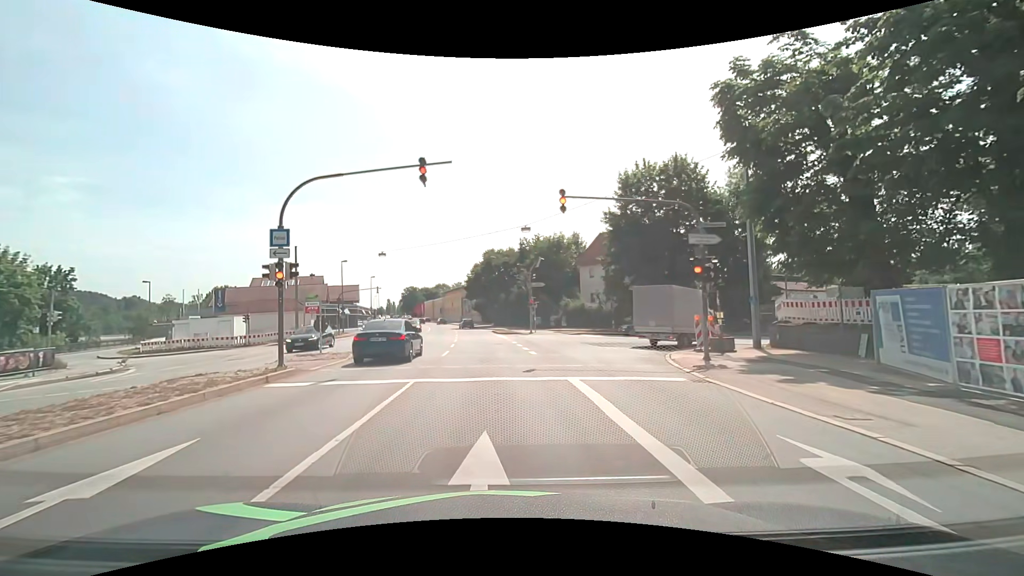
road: primary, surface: asphalt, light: Day
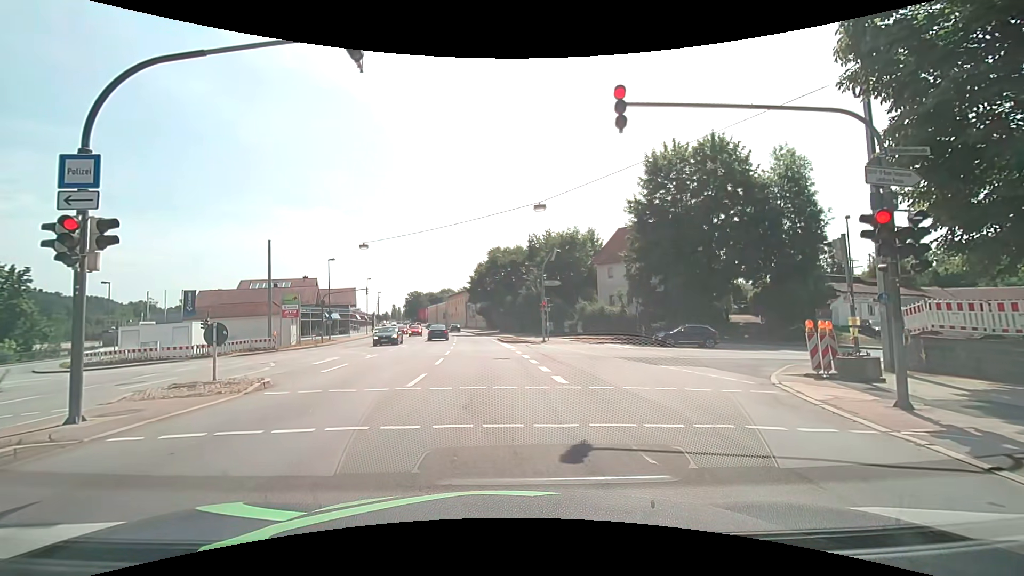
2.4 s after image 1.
(0.0, +7.2) m; -1°
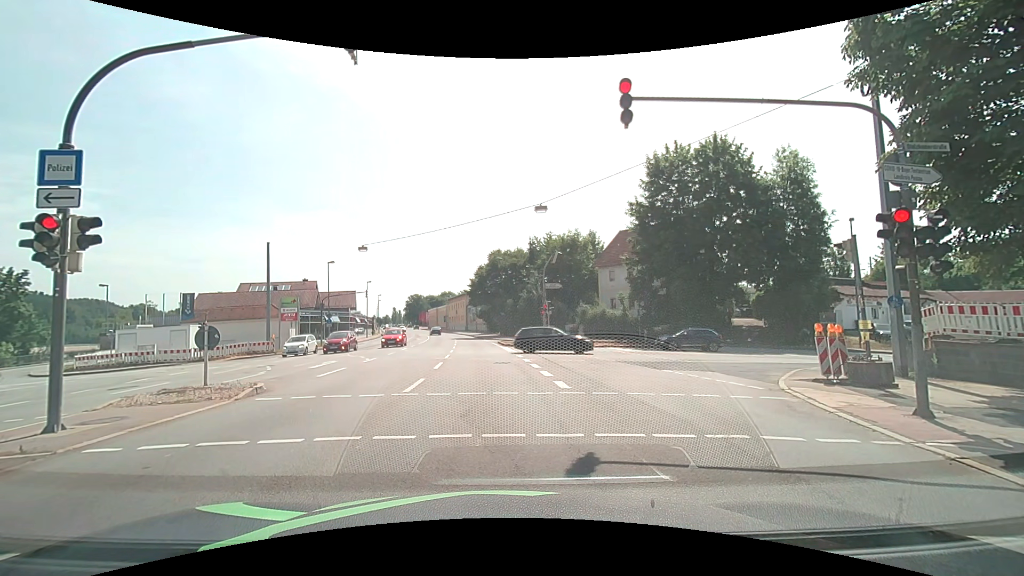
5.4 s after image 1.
(0.0, +0.4) m; 0°
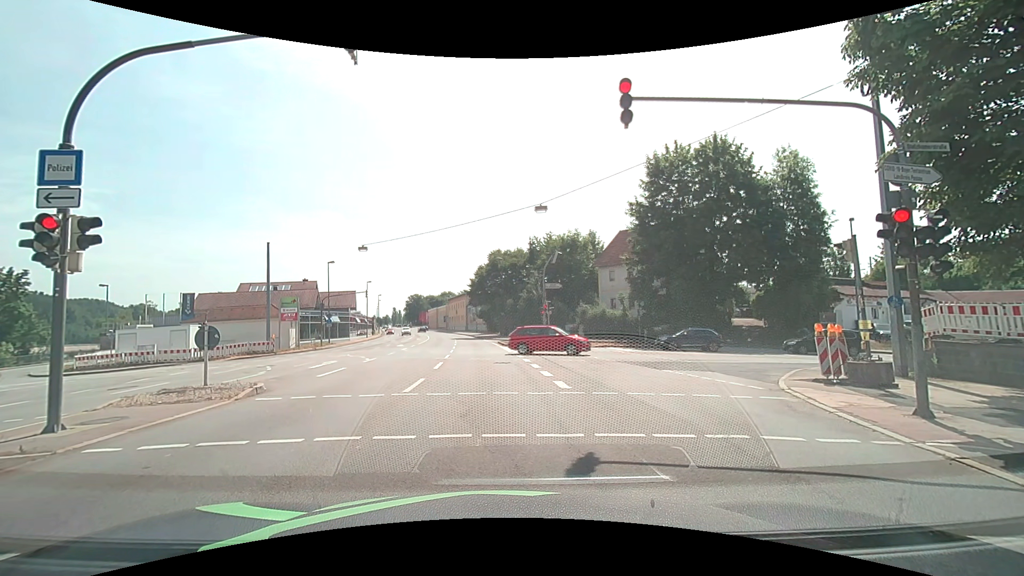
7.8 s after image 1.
(0.0, 0.0) m; 0°
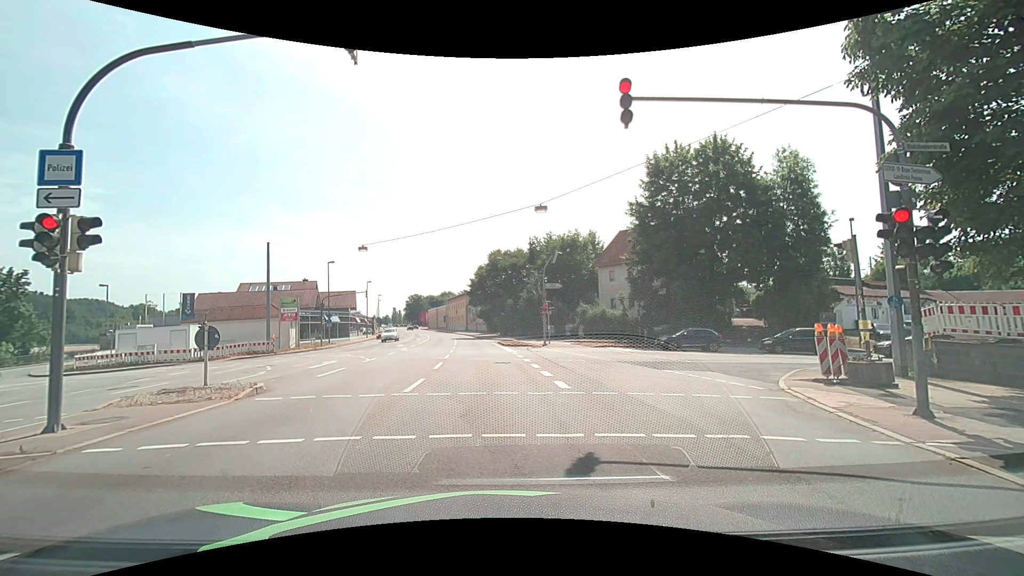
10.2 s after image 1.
(0.0, 0.0) m; 0°
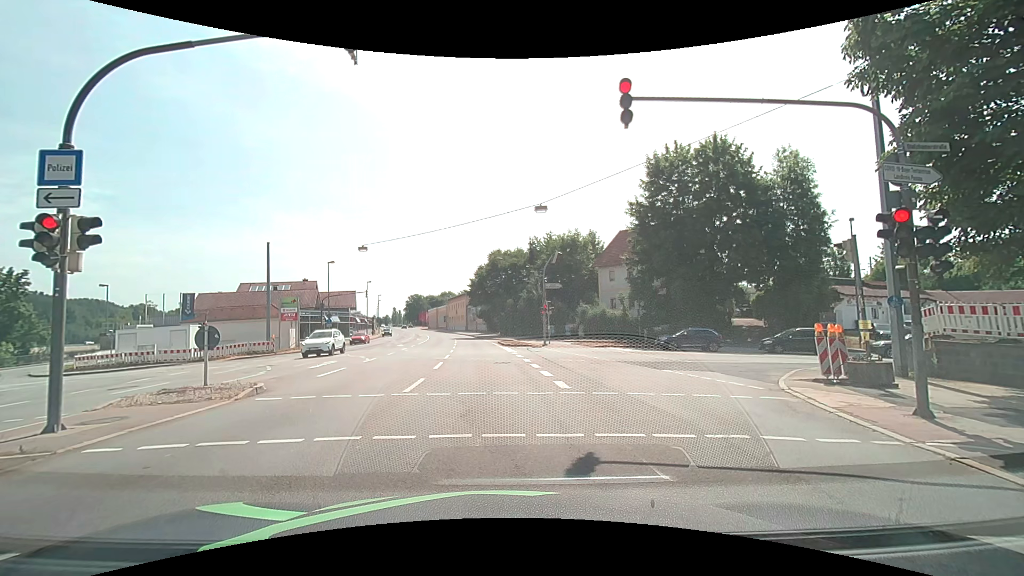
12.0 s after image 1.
(0.0, 0.0) m; 0°
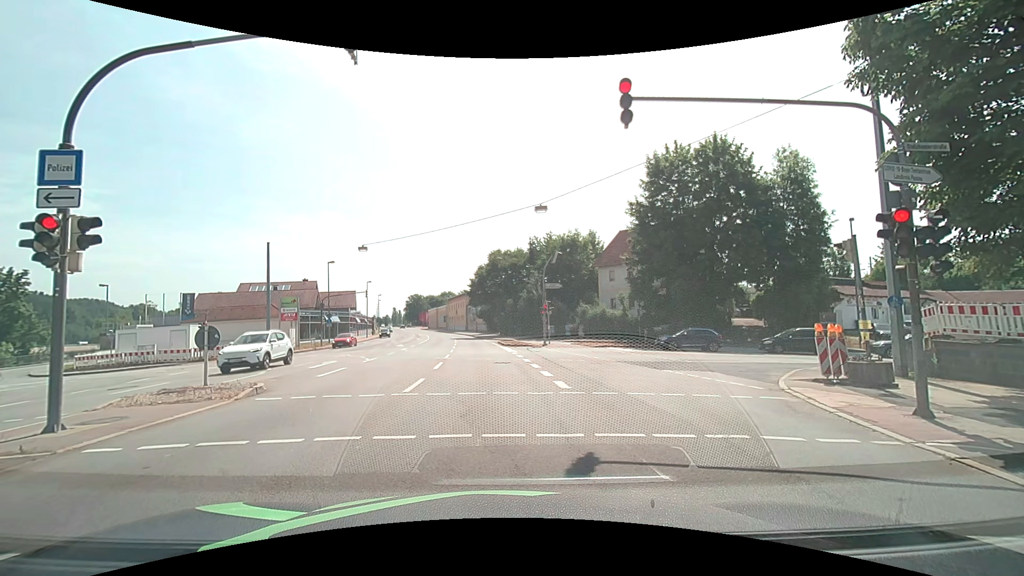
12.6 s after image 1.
(0.0, 0.0) m; 0°
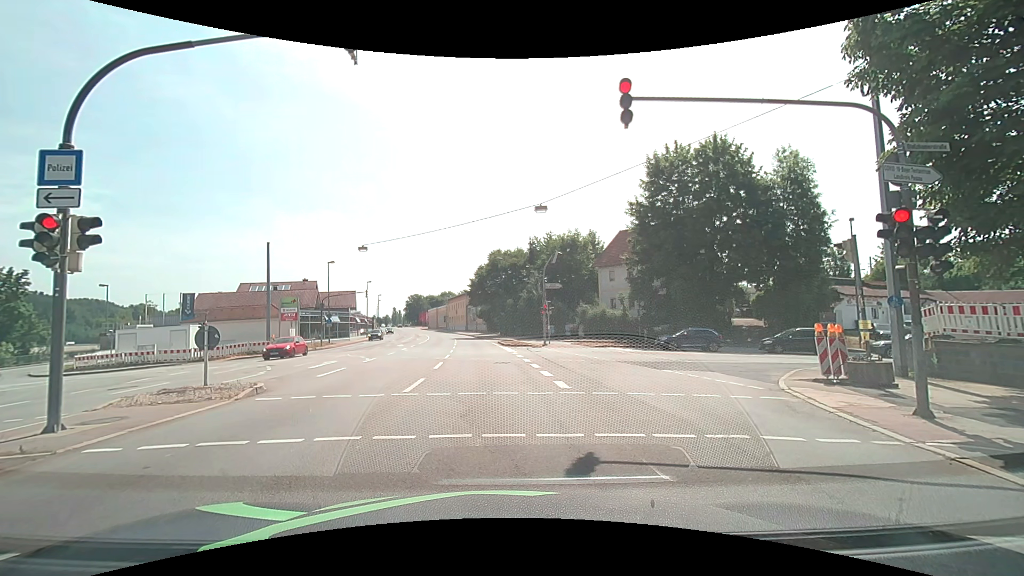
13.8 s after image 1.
(0.0, 0.0) m; 0°
(0, +10) (-1, +20) (-1, +30) (-2, +40) (-3, +50) (-4, +60) (-5, +70) (-7, +80) (-9, +89) (-11, +99) m
